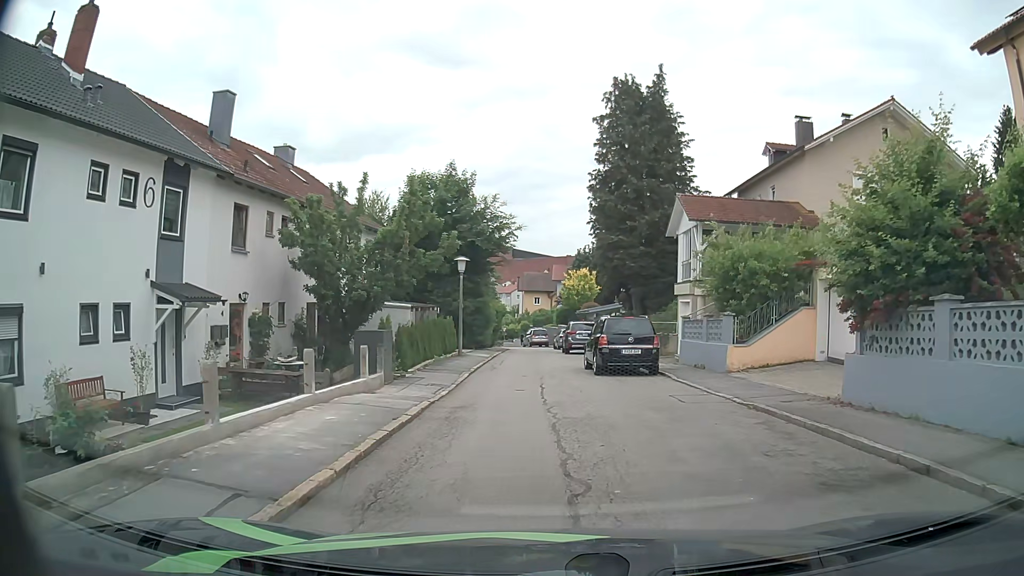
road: residential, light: Day
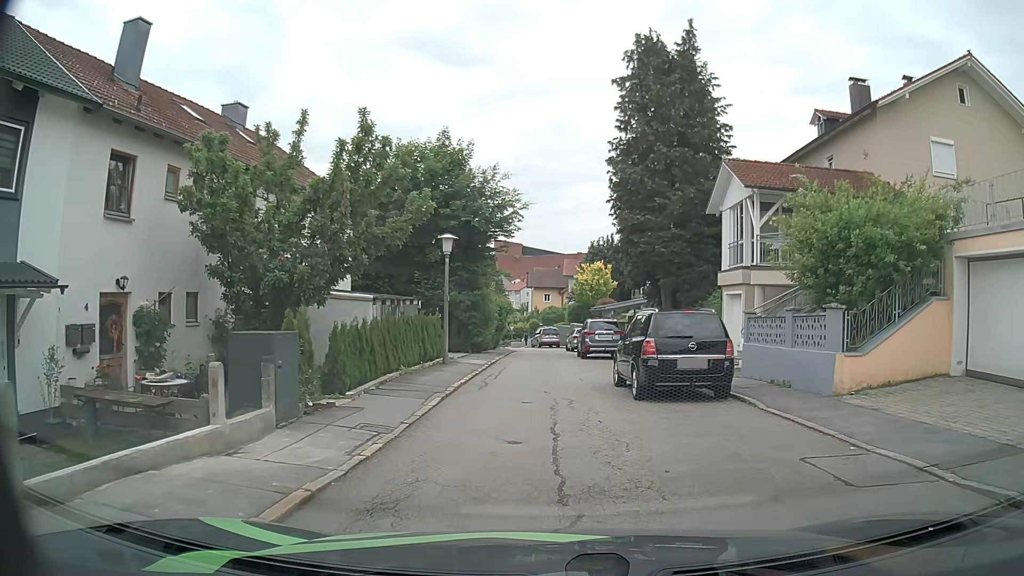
(-0.1, +6.3) m; 0°
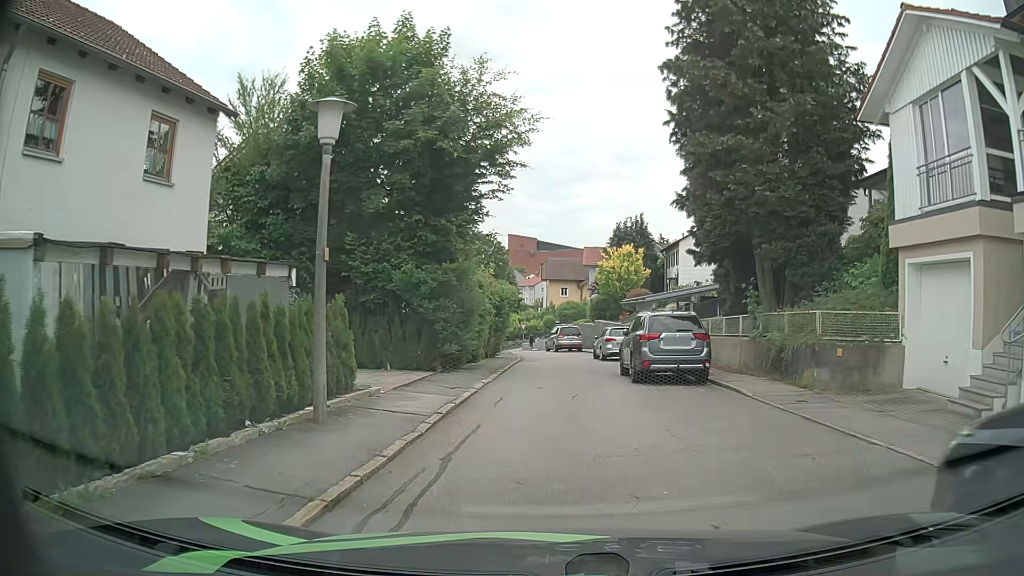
(-0.3, +12.4) m; -2°
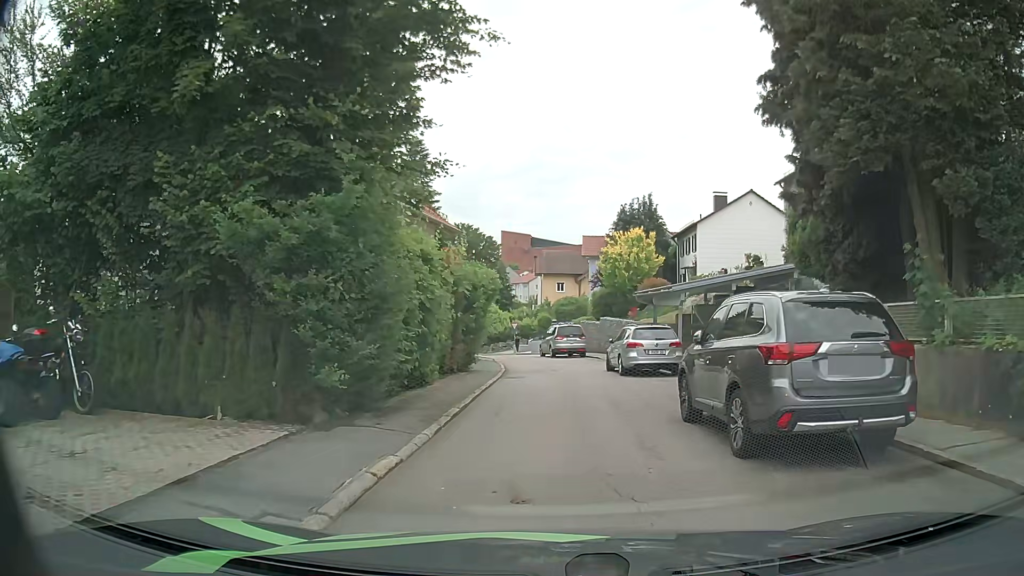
(0.0, +9.1) m; 0°
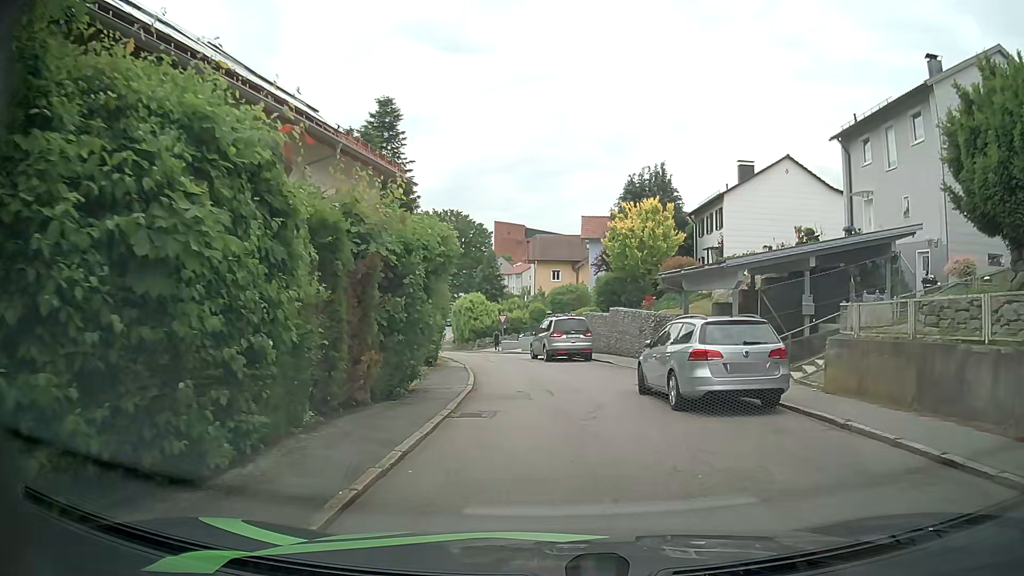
(0.0, +9.1) m; 0°
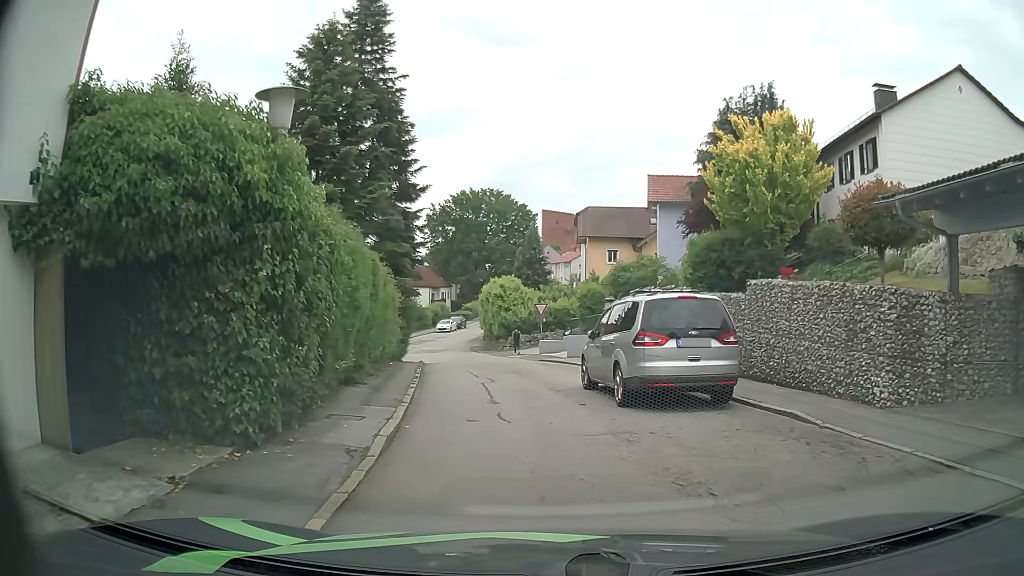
(-0.4, +15.8) m; -4°
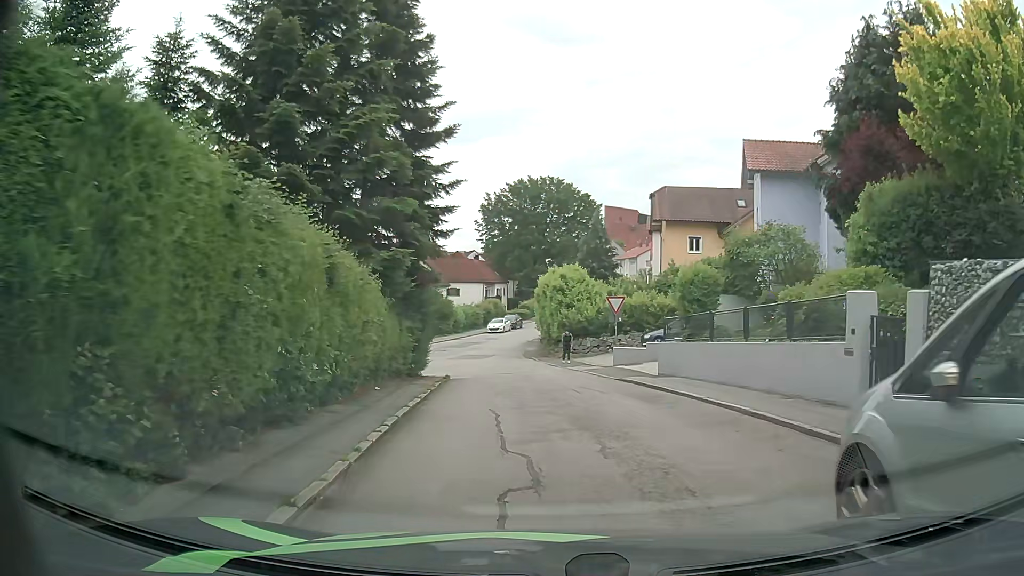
(-0.6, +9.9) m; -6°
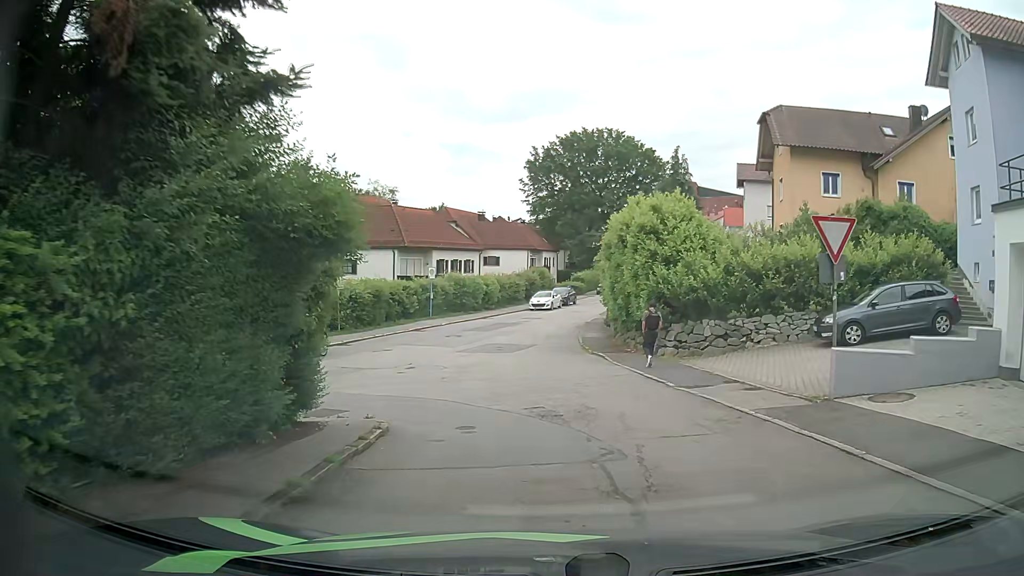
(-0.8, +17.2) m; -5°
